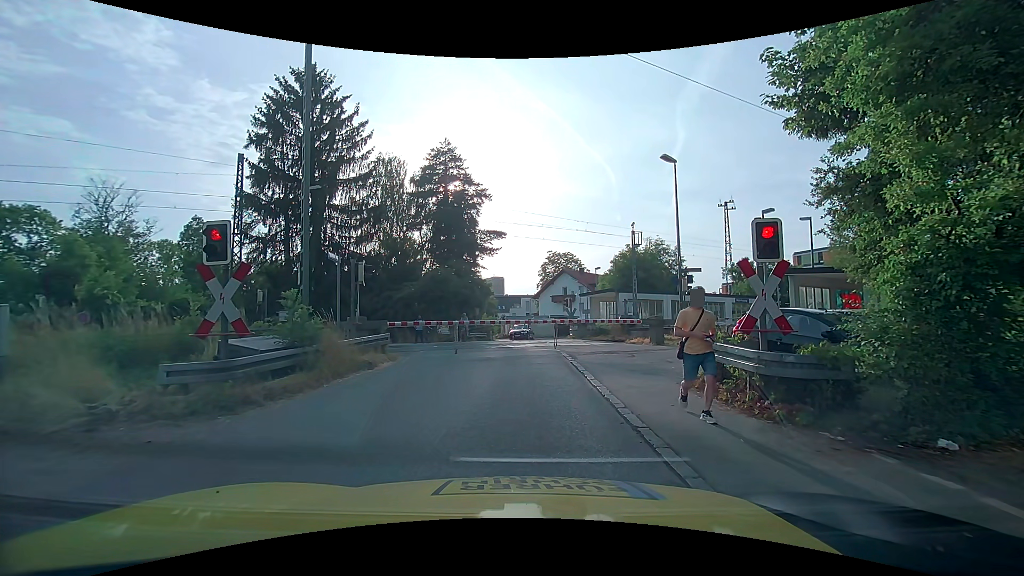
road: unclassified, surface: asphalt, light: Day
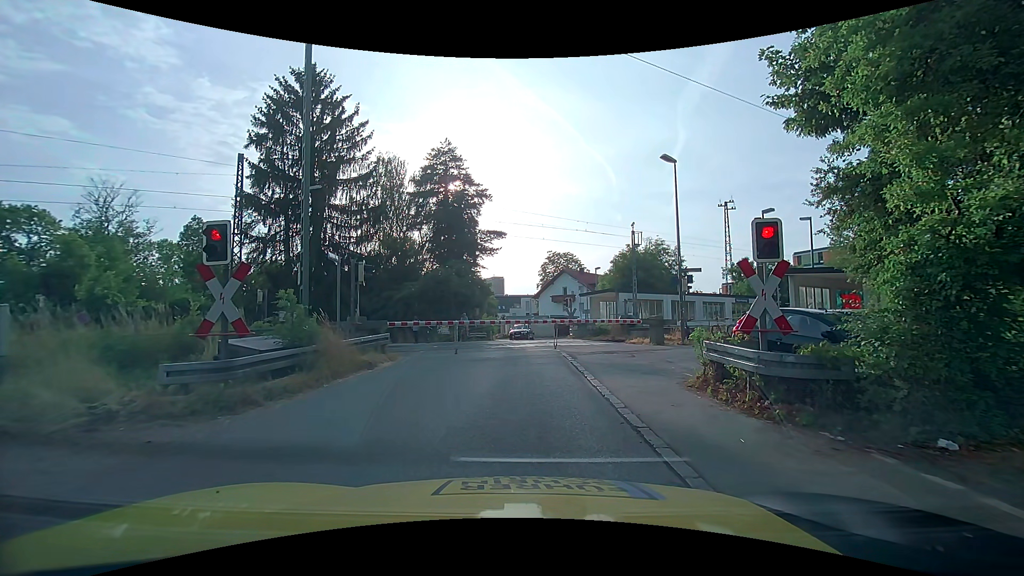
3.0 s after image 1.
(0.0, 0.0) m; 0°
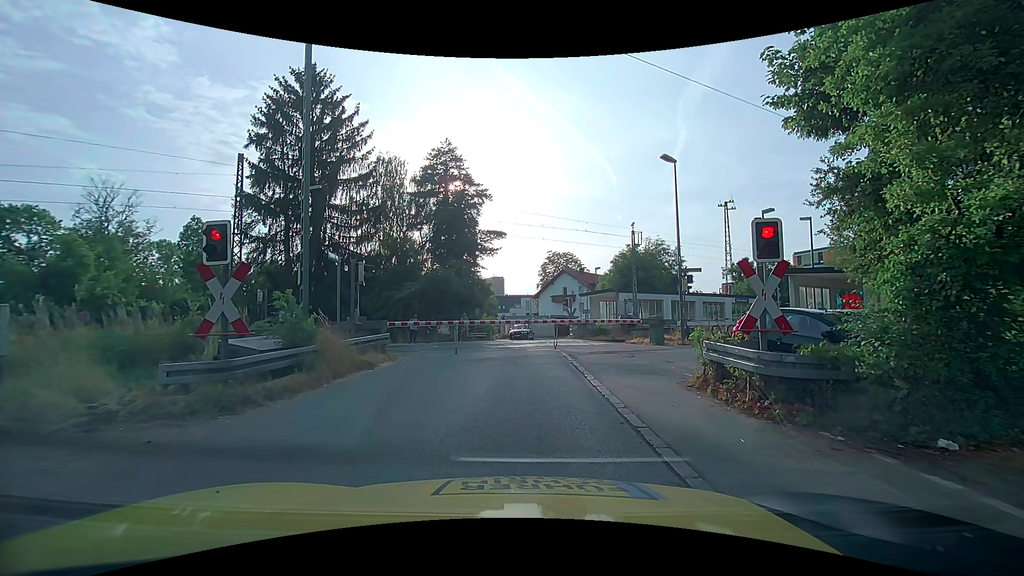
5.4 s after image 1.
(0.0, 0.0) m; 0°
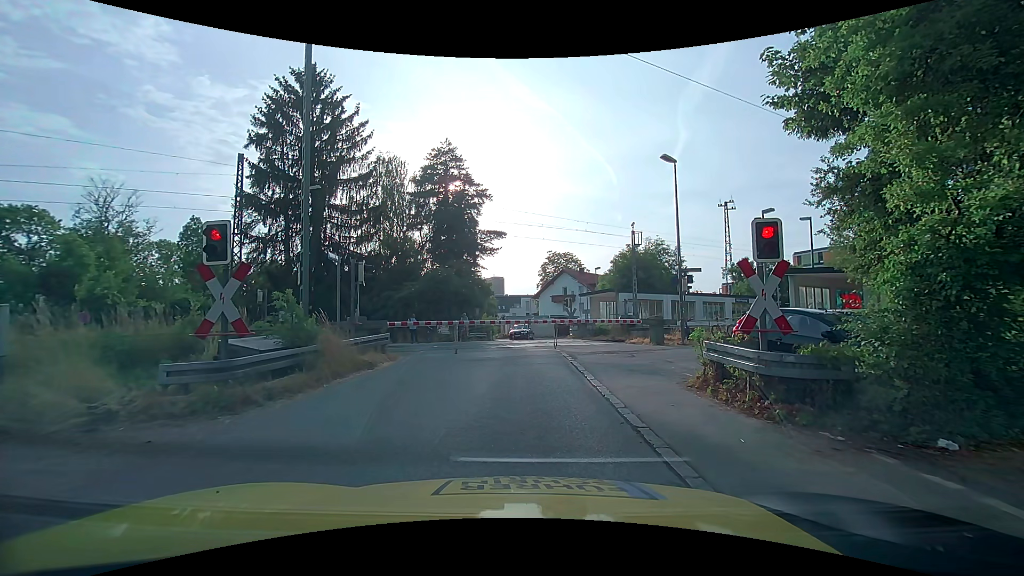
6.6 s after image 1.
(0.0, 0.0) m; 0°
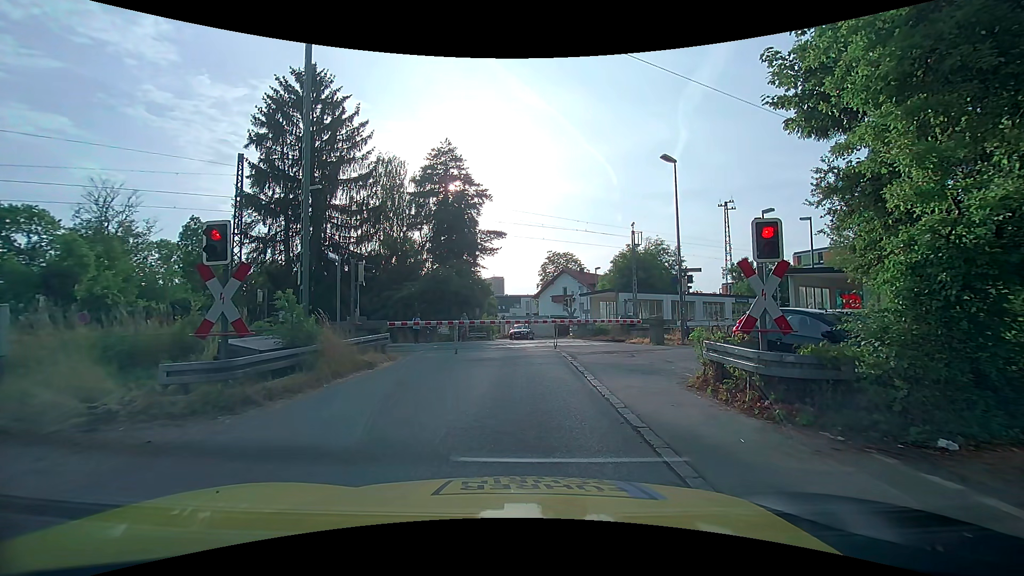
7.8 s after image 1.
(0.0, 0.0) m; 0°
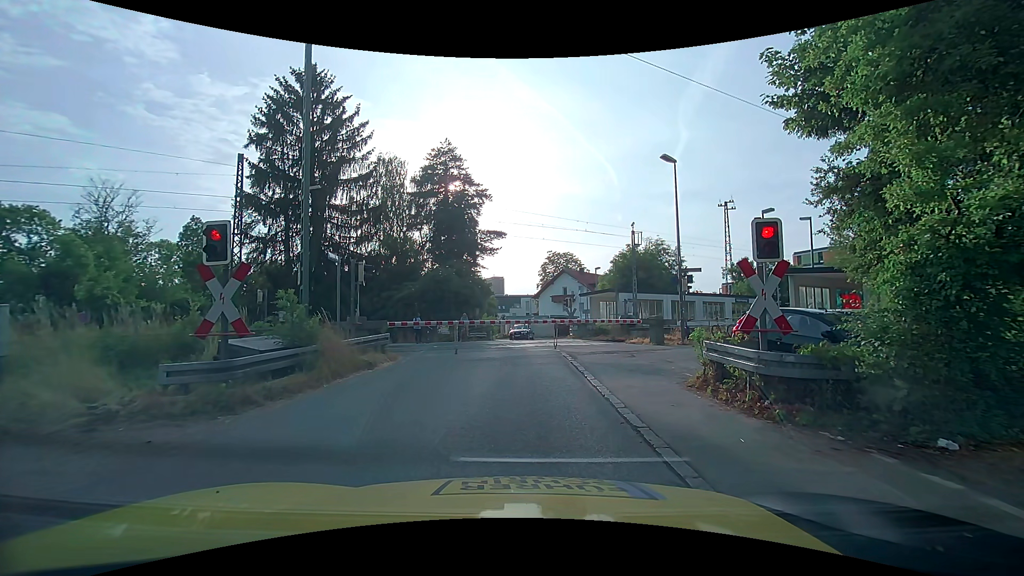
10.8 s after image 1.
(0.0, 0.0) m; 0°
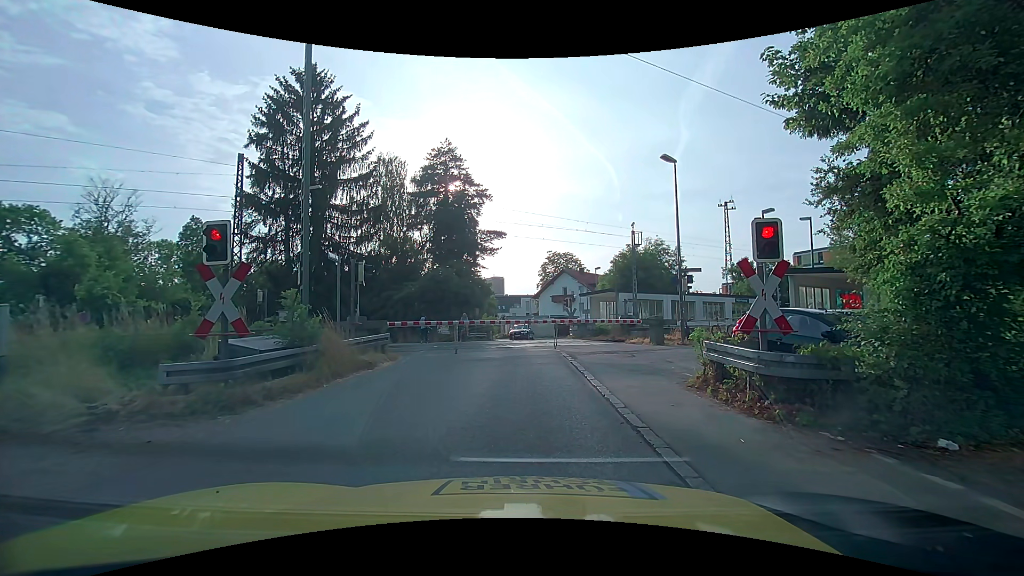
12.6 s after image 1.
(0.0, 0.0) m; 0°
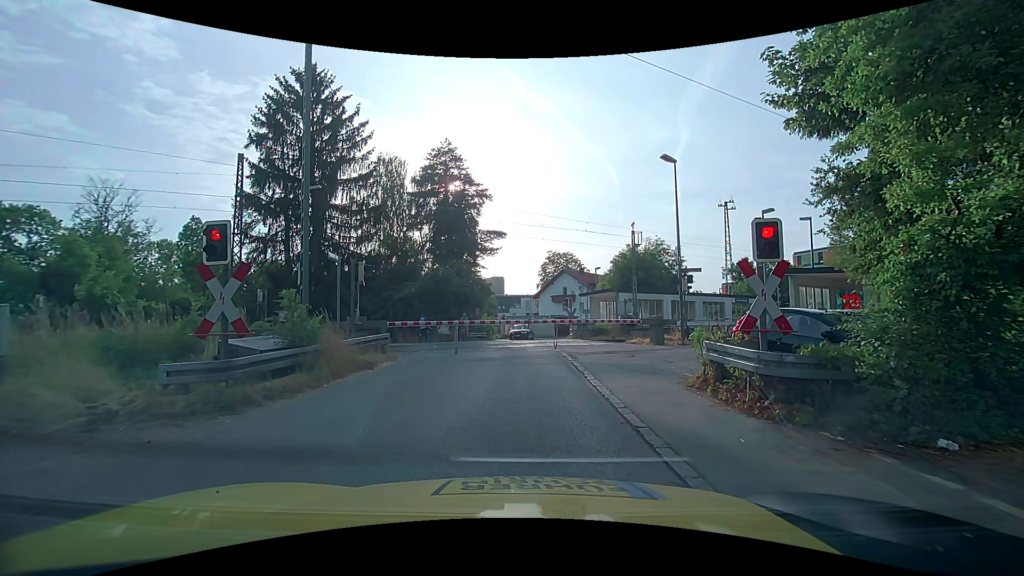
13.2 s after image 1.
(0.0, 0.0) m; 0°
